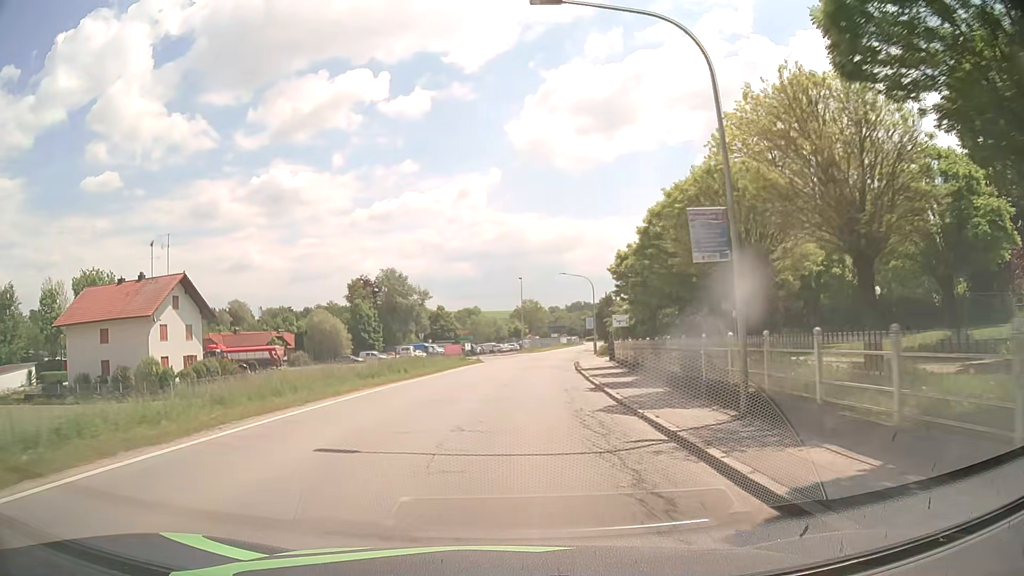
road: secondary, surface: asphalt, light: Day
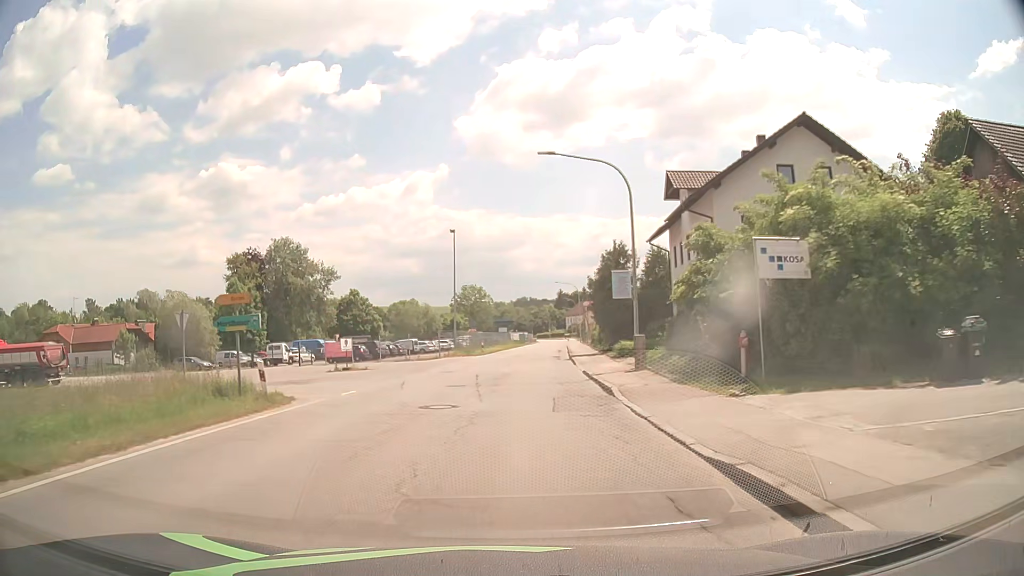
(+1.8, +38.1) m; +5°
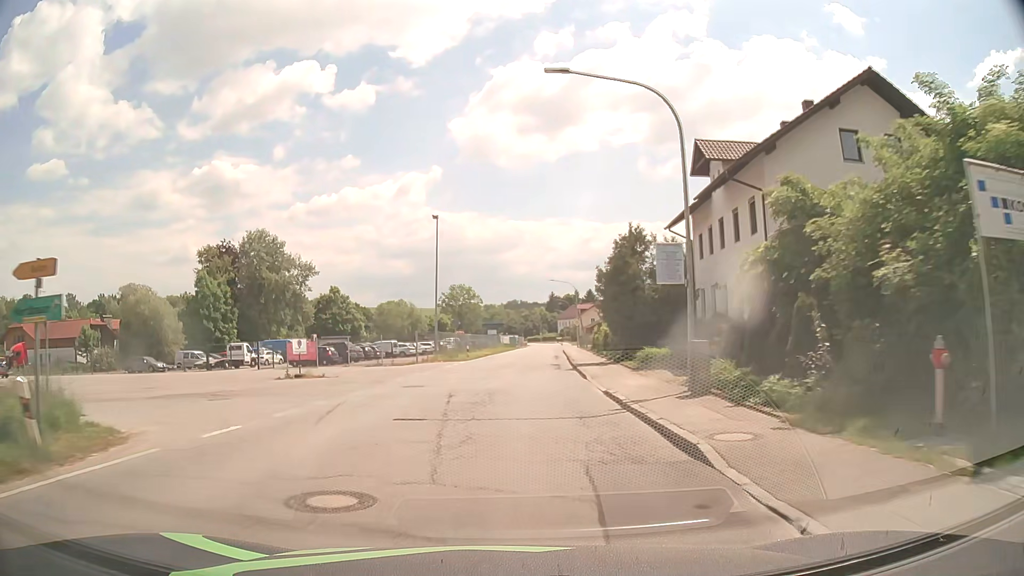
(0.0, +7.6) m; +1°
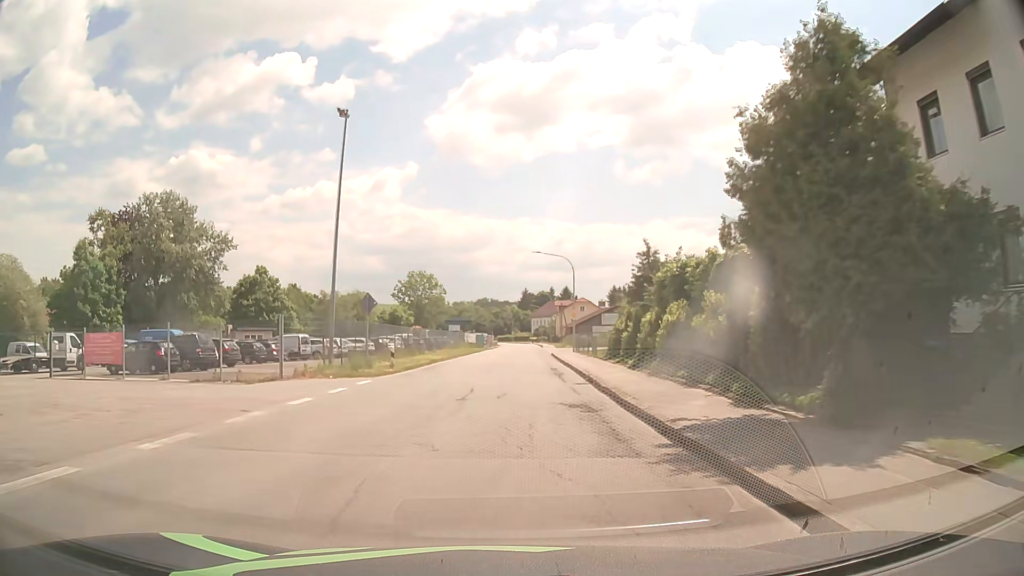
(+0.4, +22.8) m; +3°
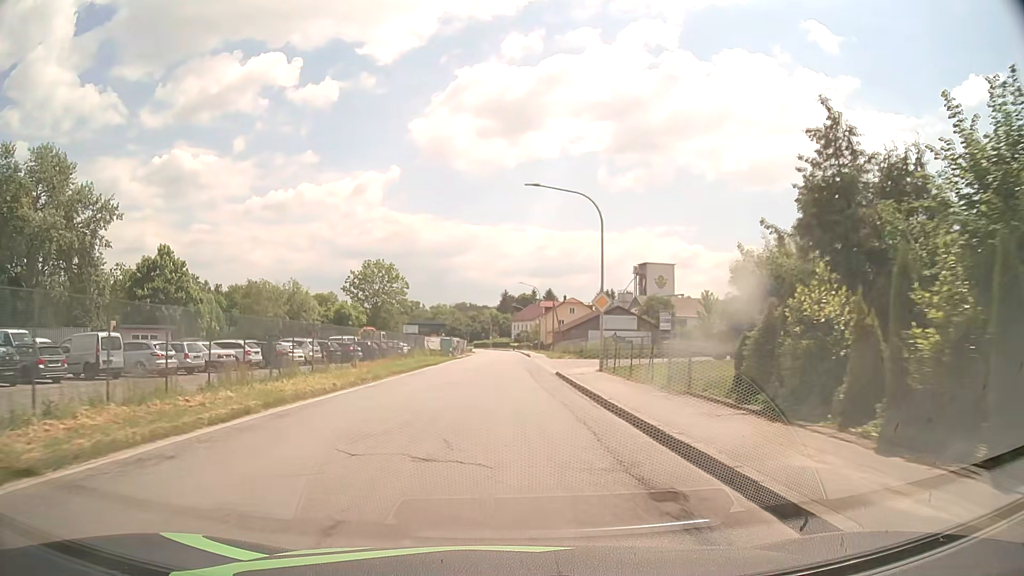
(+0.4, +22.8) m; +2°
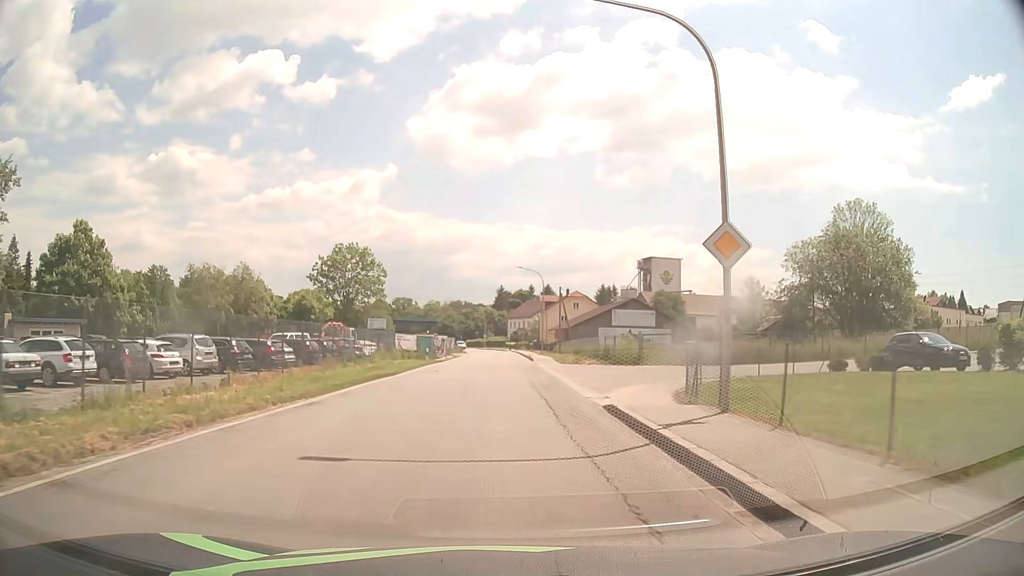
(+0.1, +15.2) m; +1°
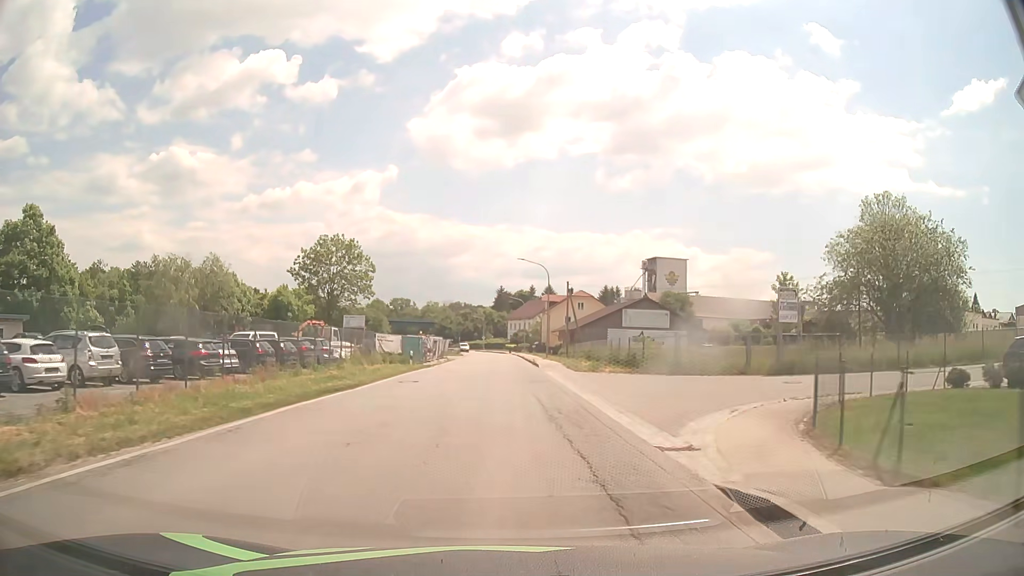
(0.0, +7.6) m; 0°
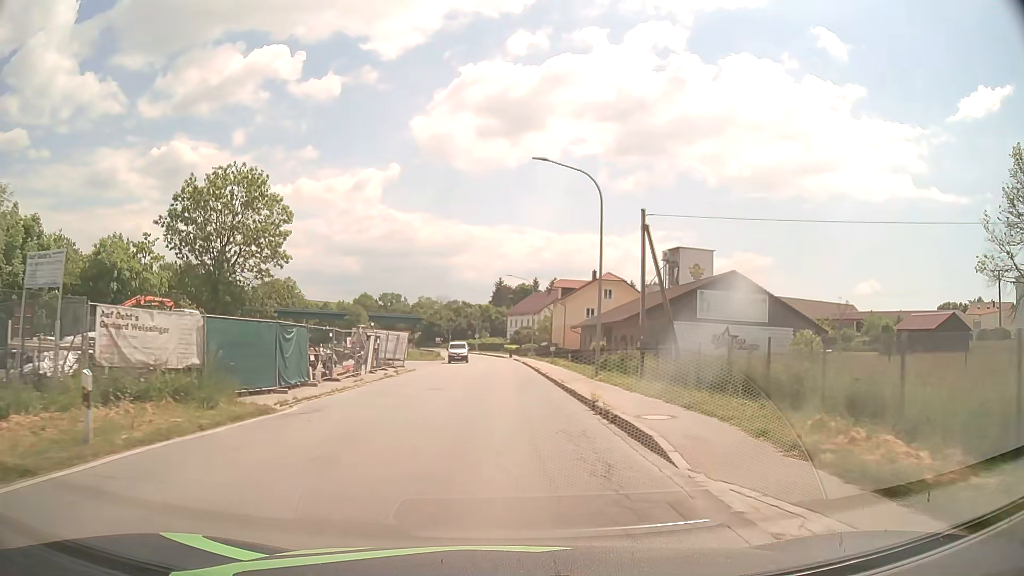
(0.0, +30.5) m; 0°
(0, +10) (0, +20) (0, +30) (0, +40) (0, +50) (-1, +60) (-2, +70) (-2, +80) (-4, +90) (-5, +100) m
